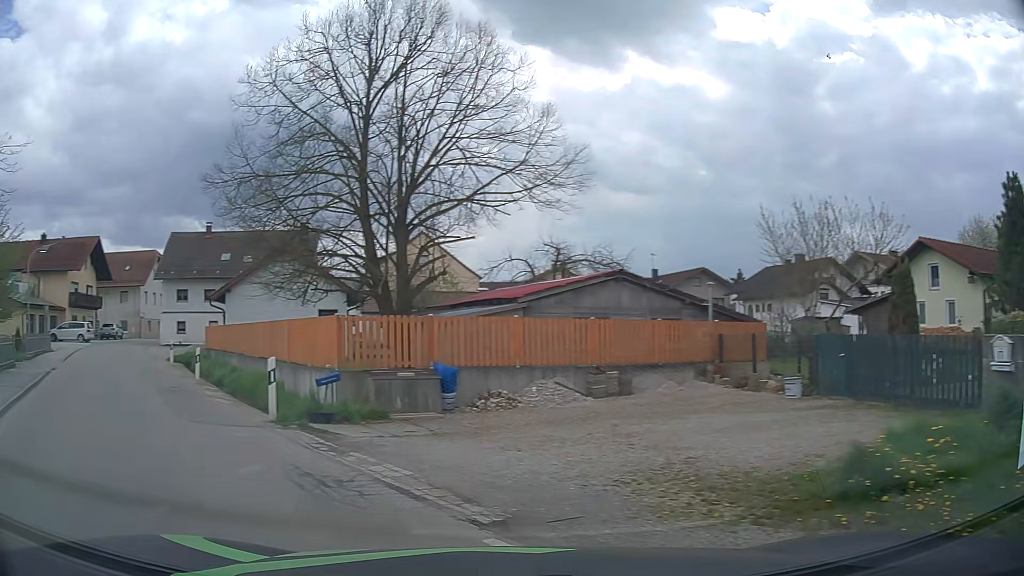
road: tertiary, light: Day
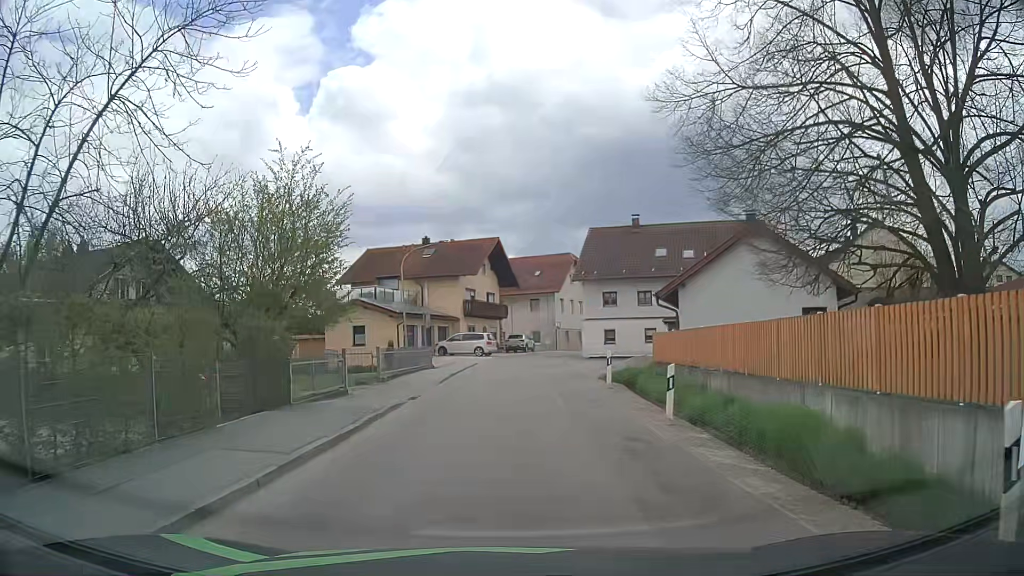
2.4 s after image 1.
(-4.0, +7.6) m; -39°
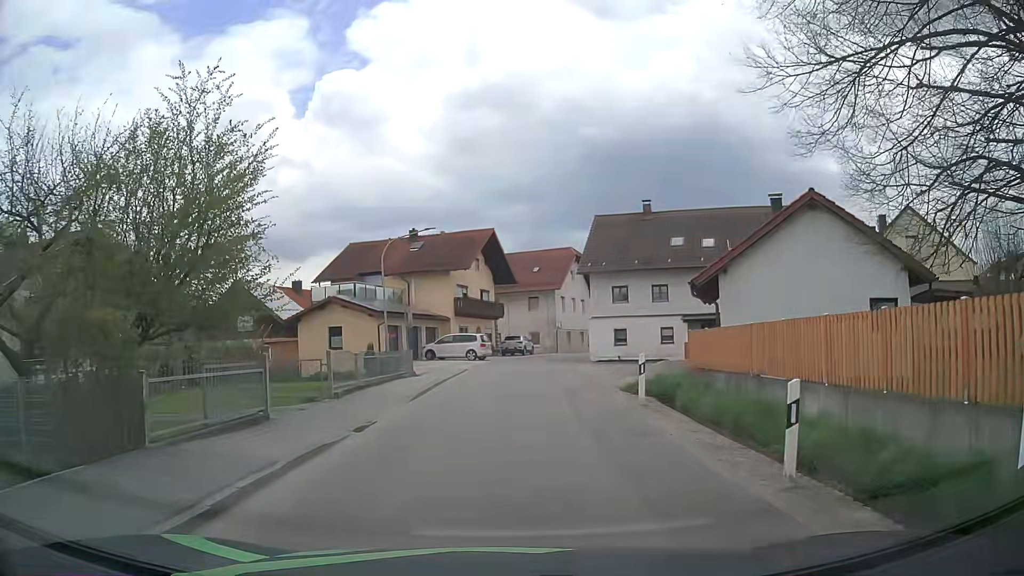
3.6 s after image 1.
(0.0, +5.5) m; -1°
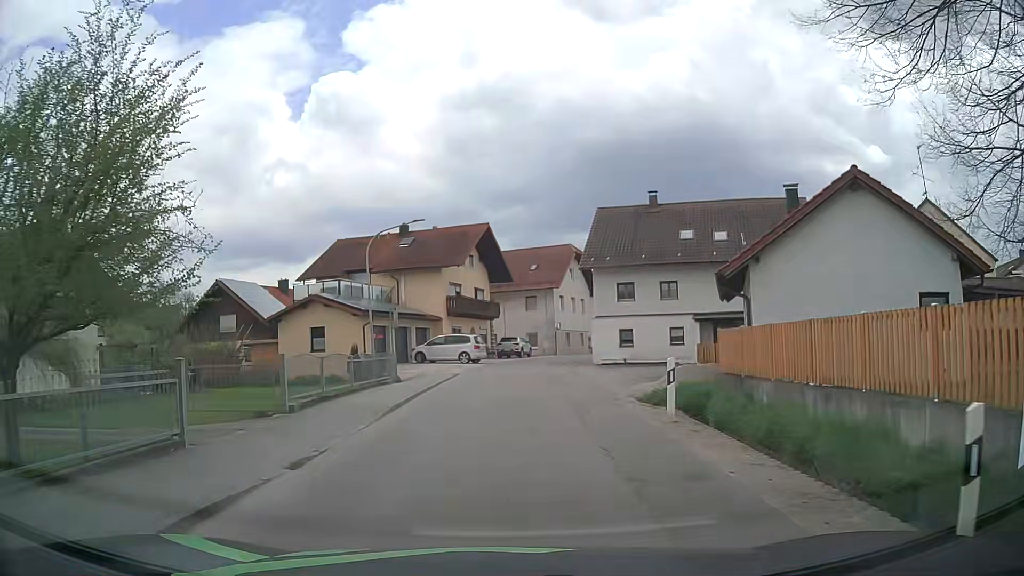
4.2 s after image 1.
(0.0, +3.1) m; +1°
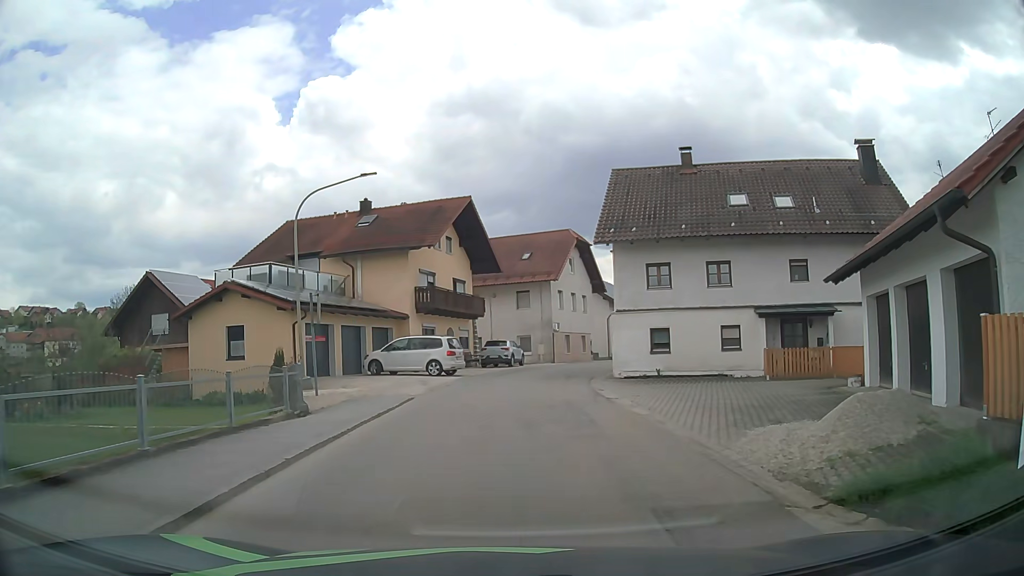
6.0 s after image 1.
(+0.1, +10.3) m; +1°
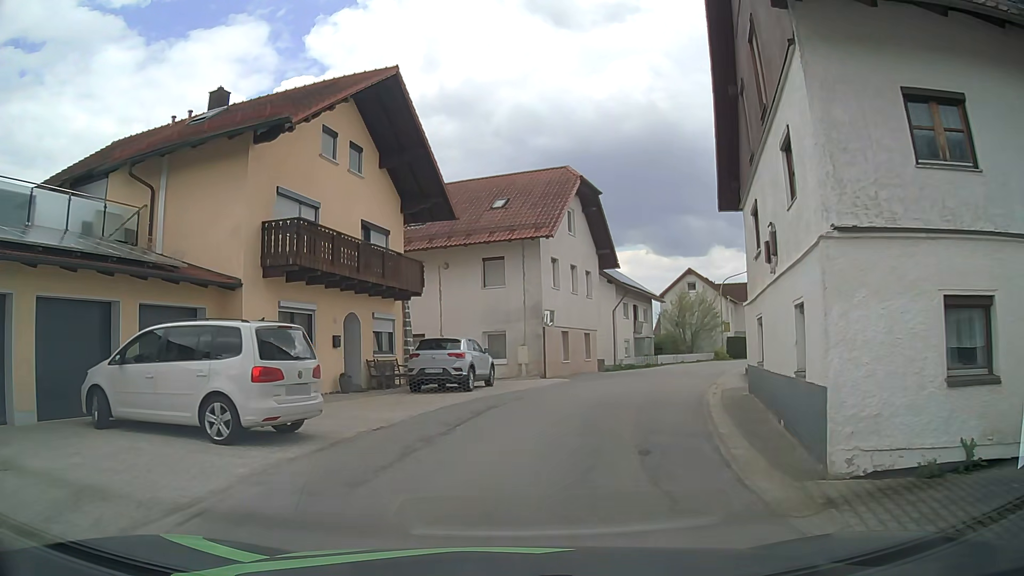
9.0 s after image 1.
(+0.2, +18.7) m; +2°
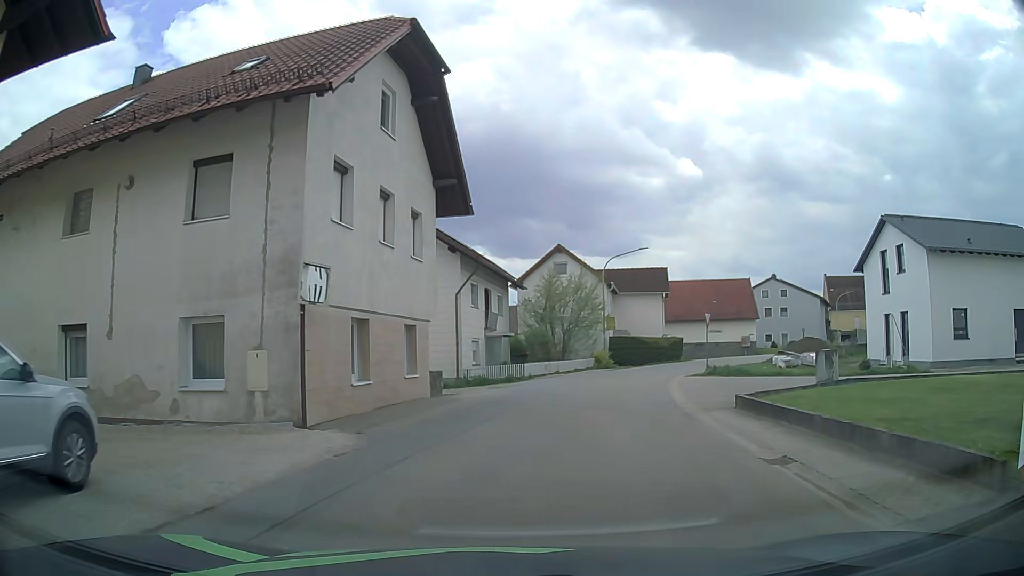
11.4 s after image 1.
(+1.6, +15.7) m; +14°
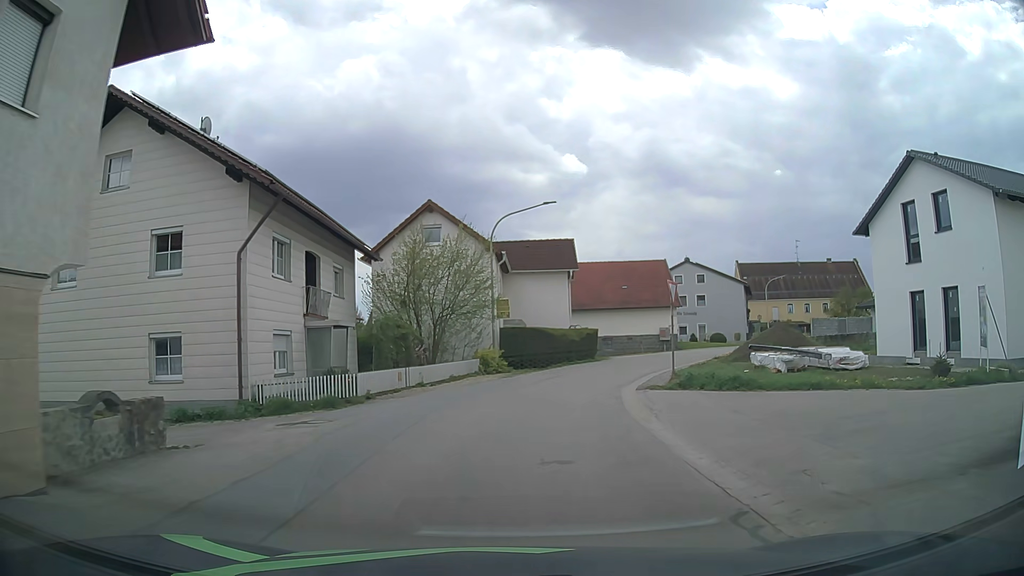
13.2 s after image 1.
(+1.3, +12.7) m; +11°
(0, +10) (+1, +20) (+4, +30) (+9, +38) (+14, +47) (+21, +54) (+28, +62) (+35, +69) (+42, +75) (+49, +82) m
